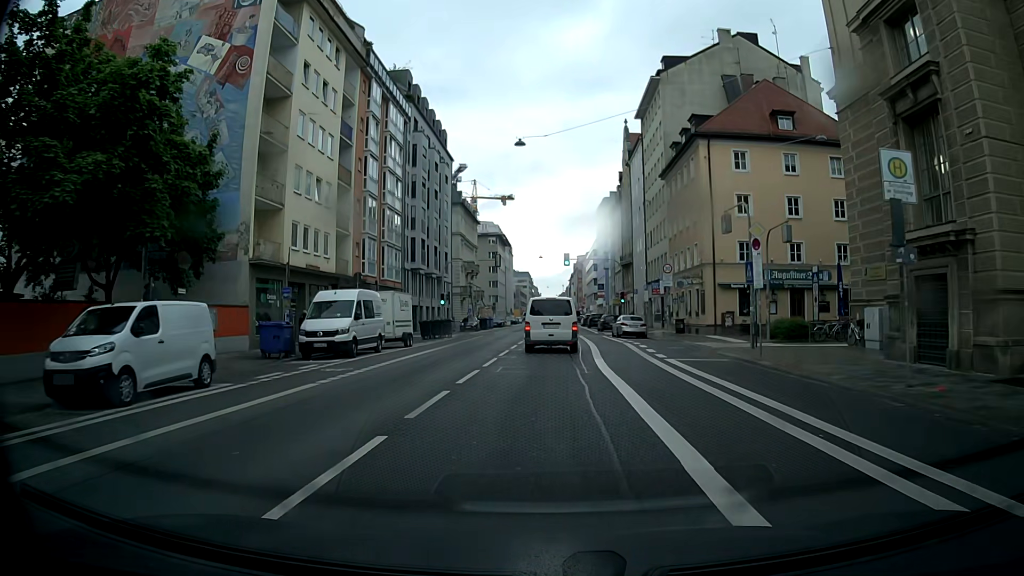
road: secondary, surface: asphalt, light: Day
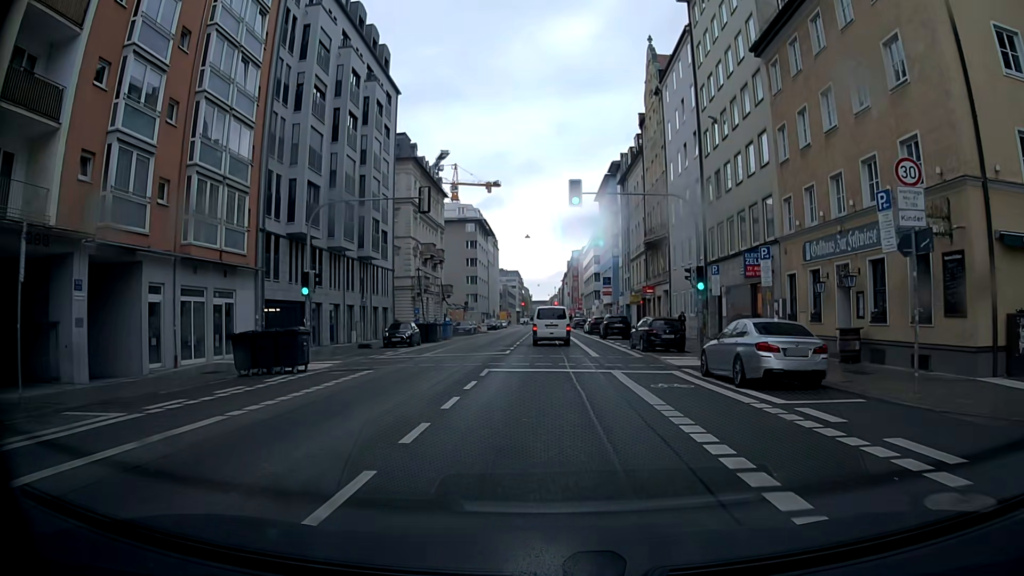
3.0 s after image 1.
(-0.1, +28.3) m; 0°
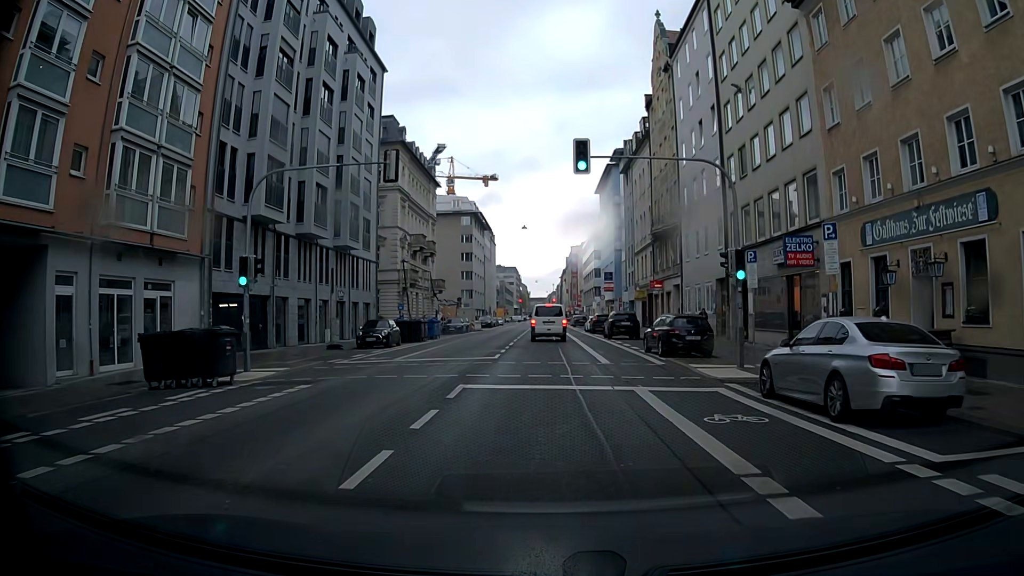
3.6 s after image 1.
(0.0, +5.0) m; +1°
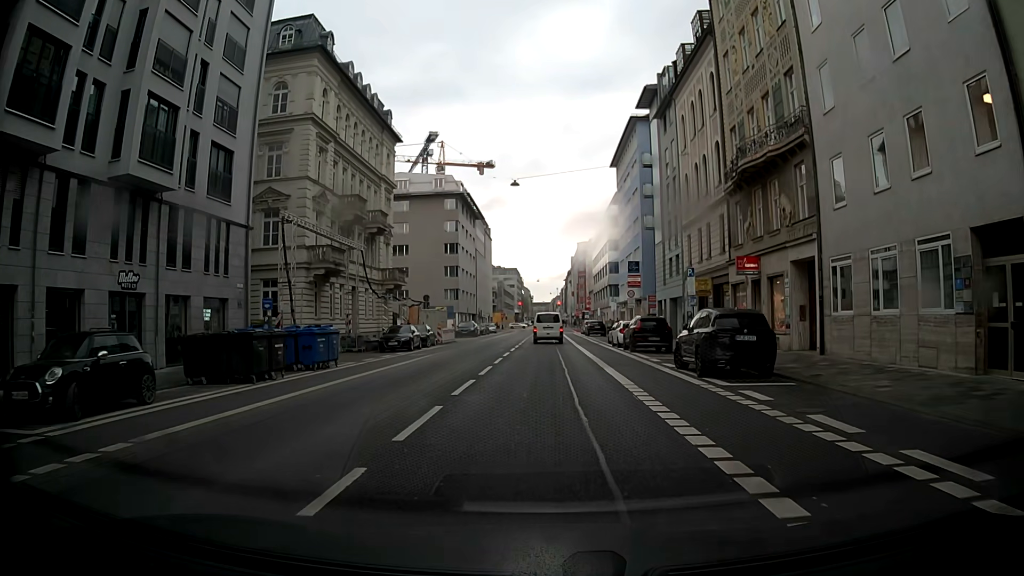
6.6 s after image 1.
(-0.2, +23.7) m; 0°
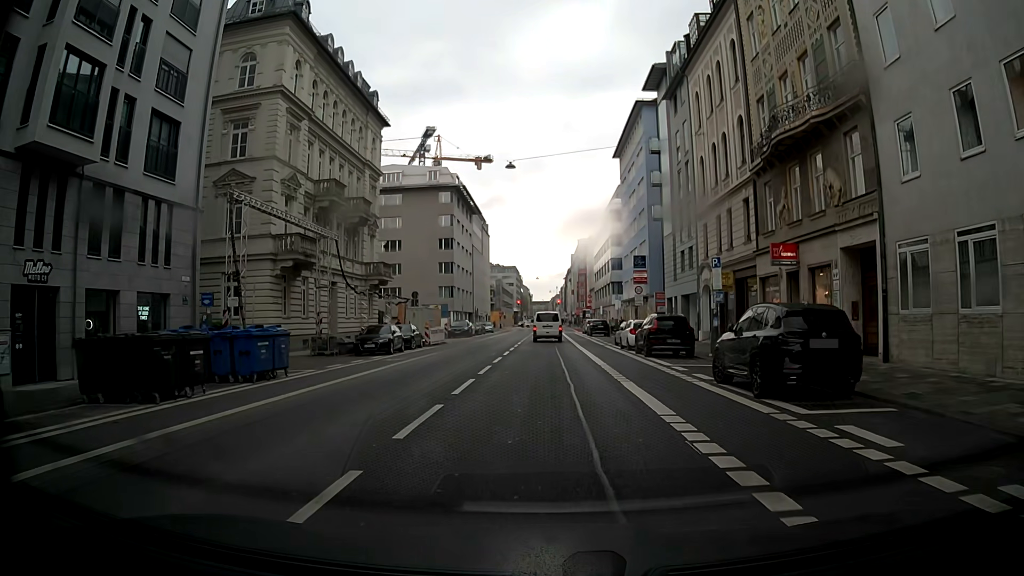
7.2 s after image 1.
(0.0, +4.7) m; 0°
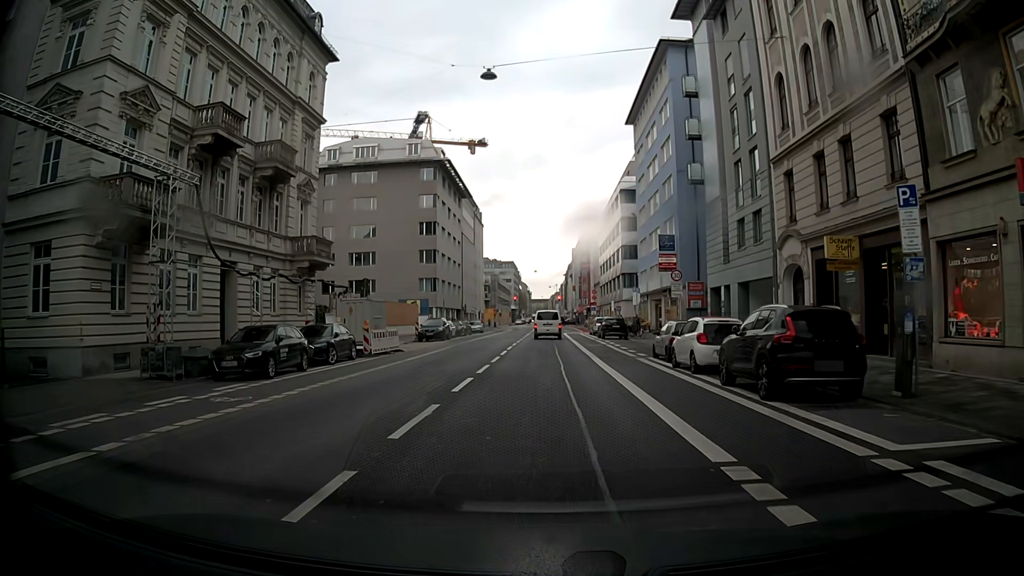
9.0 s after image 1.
(-0.1, +14.4) m; -1°
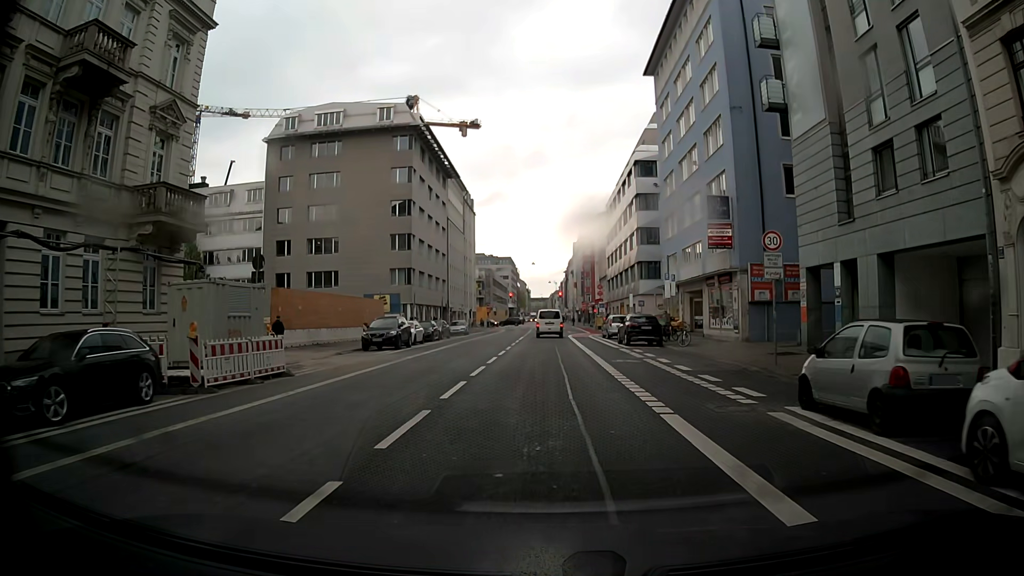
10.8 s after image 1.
(+0.1, +14.8) m; 0°
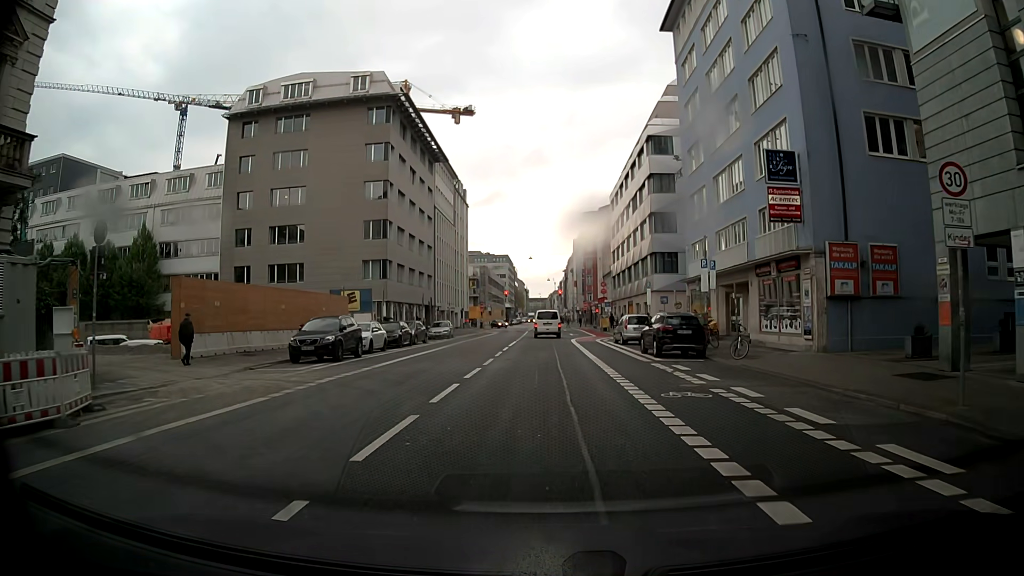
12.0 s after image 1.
(+0.1, +9.6) m; +1°
